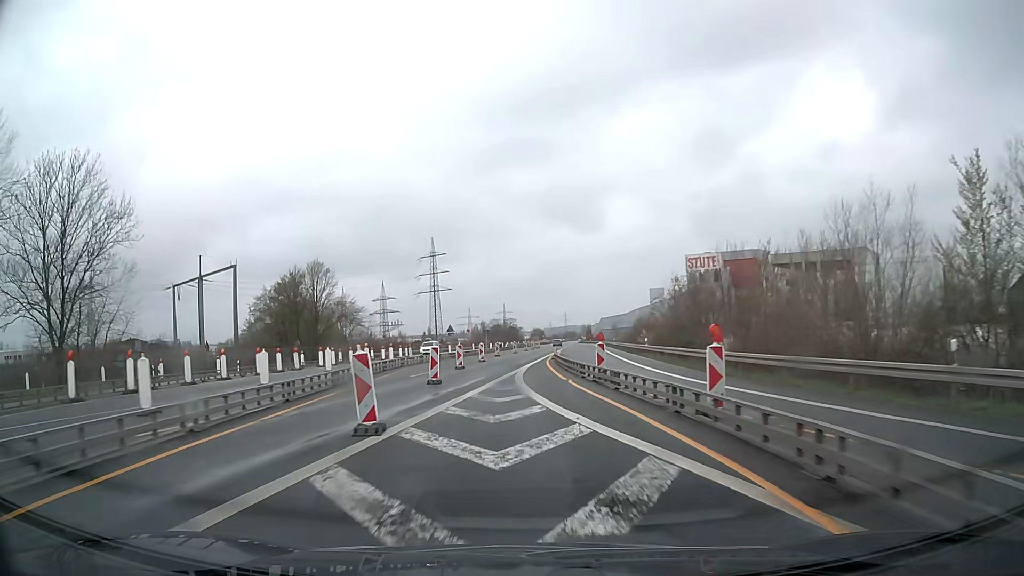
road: trunk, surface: asphalt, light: Day
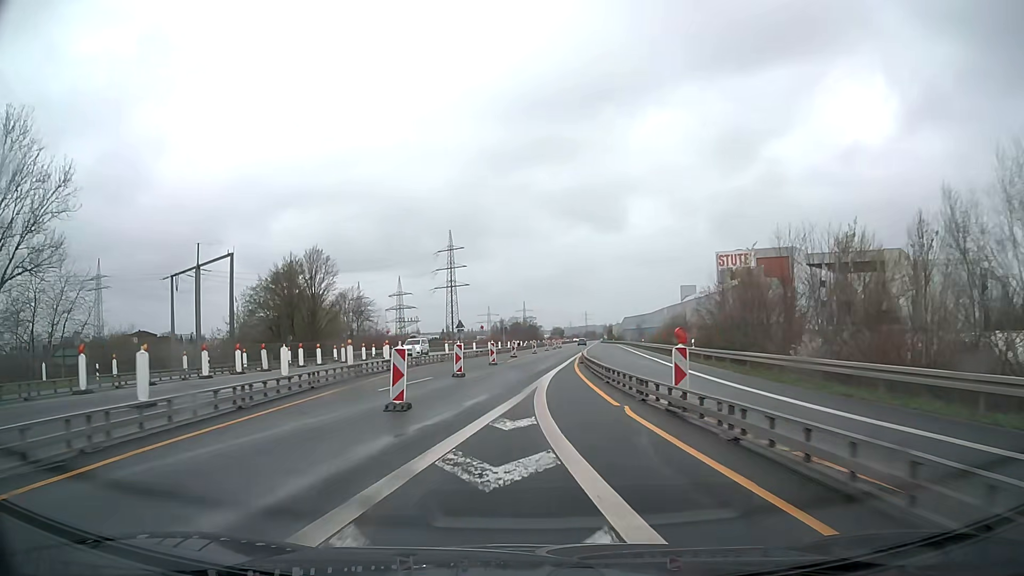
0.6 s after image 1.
(-0.2, +9.1) m; -2°
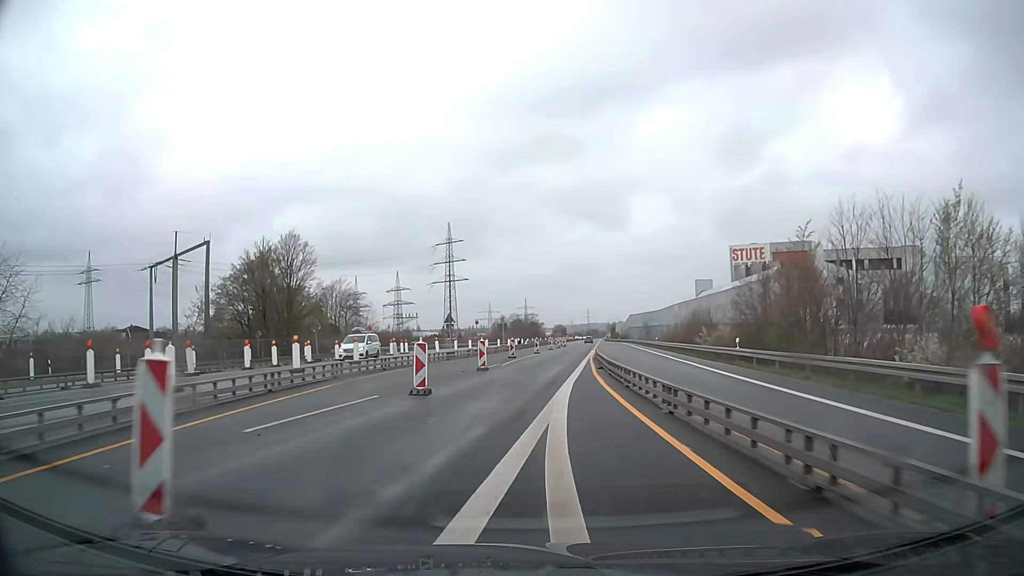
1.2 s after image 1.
(0.0, +9.1) m; 0°
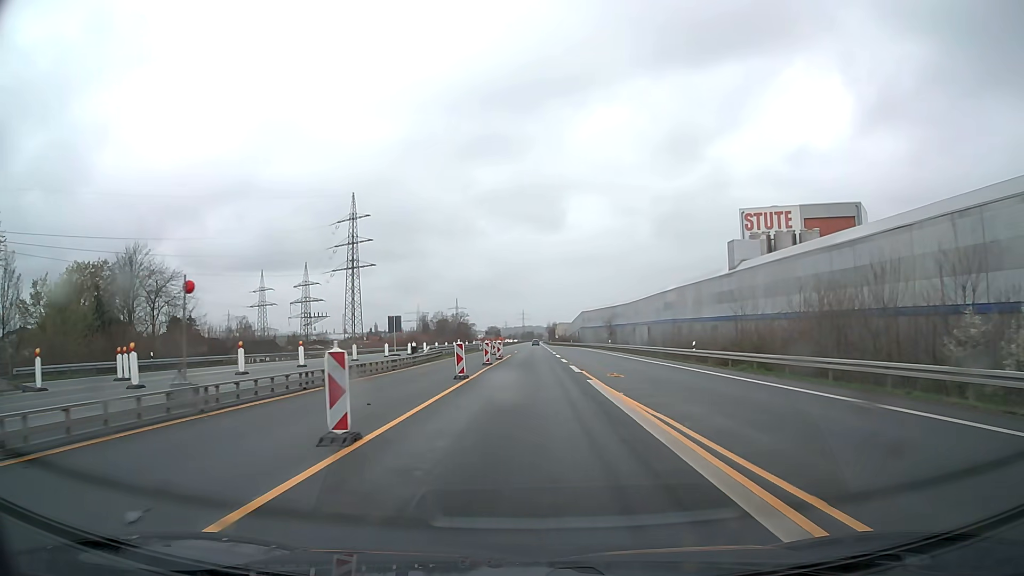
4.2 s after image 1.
(+1.8, +45.7) m; +5°
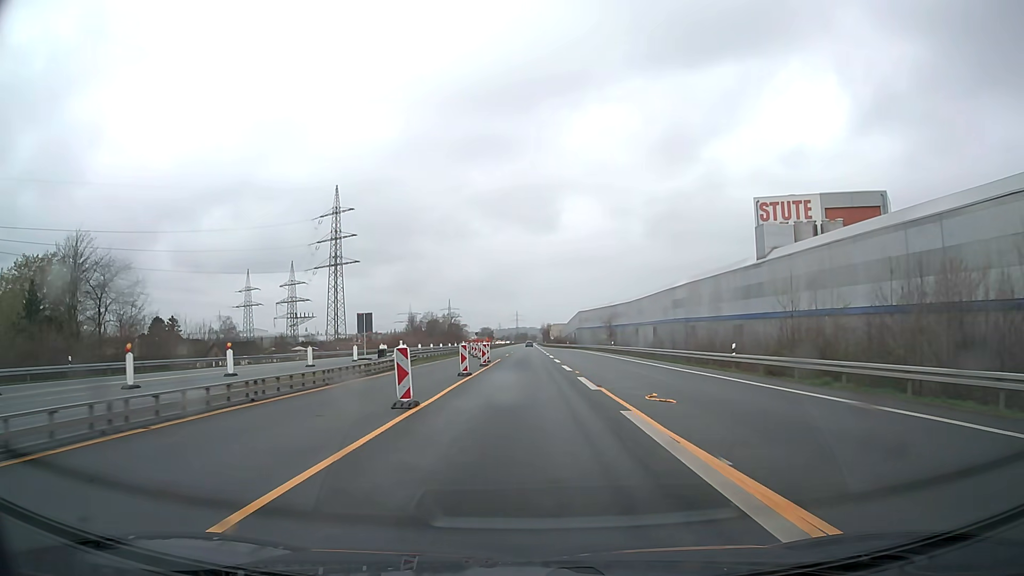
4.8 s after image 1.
(+0.1, +9.5) m; +1°
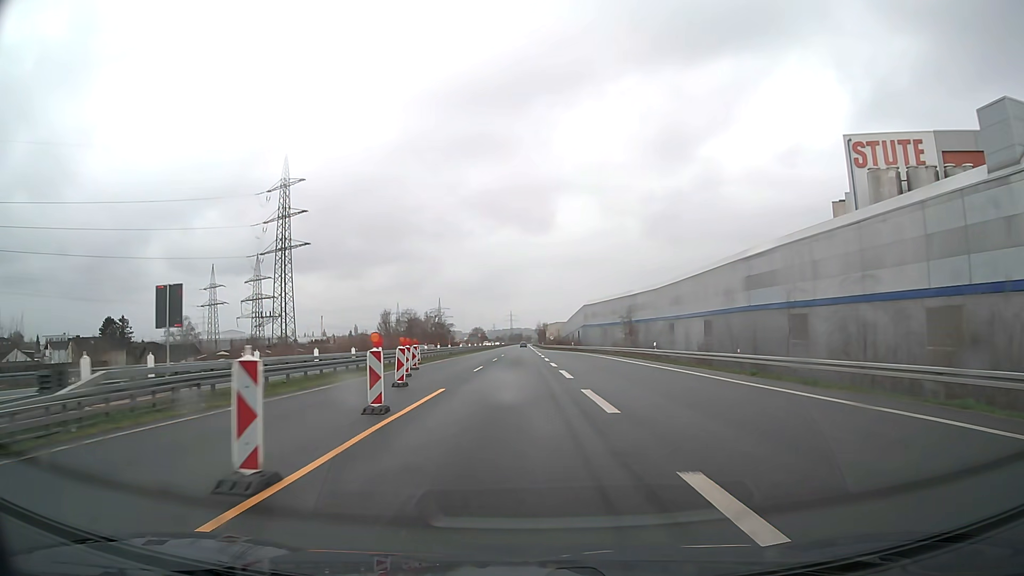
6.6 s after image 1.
(+0.1, +30.3) m; 0°
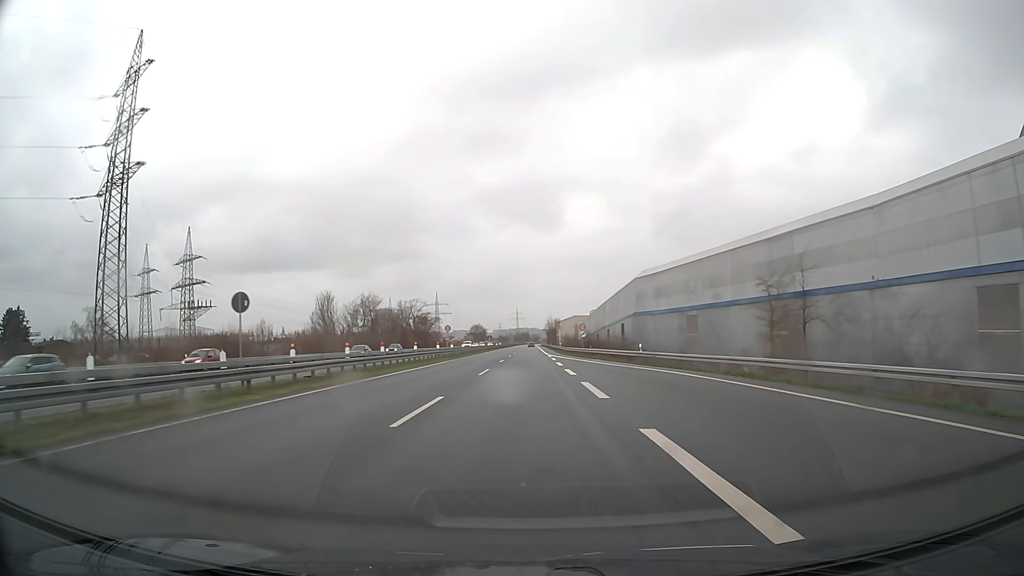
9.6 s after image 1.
(-0.3, +57.0) m; -1°
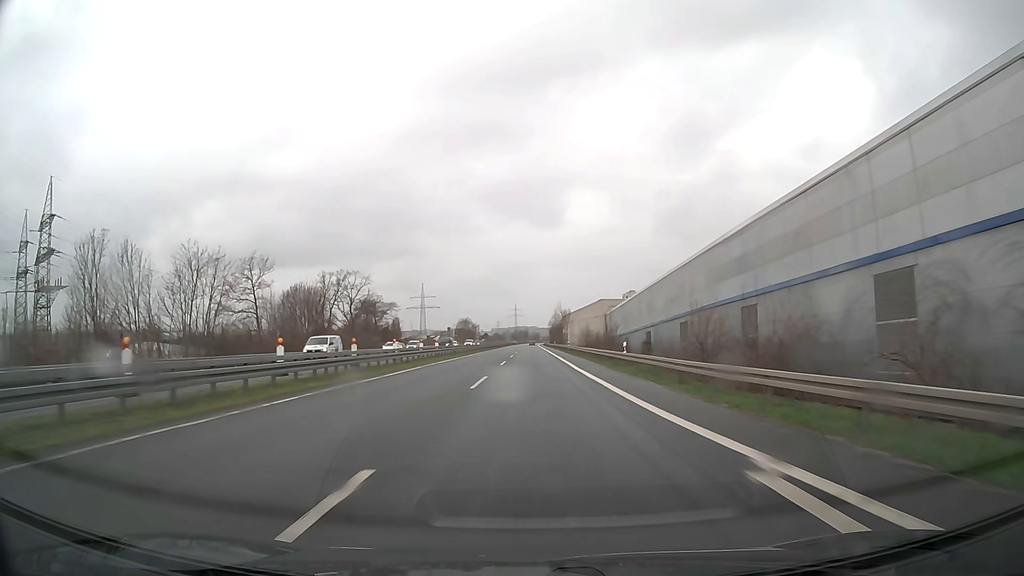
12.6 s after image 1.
(-0.3, +64.1) m; 0°
(0, +10) (0, +20) (0, +30) (0, +40) (0, +50) (0, +60) (+1, +70) (+1, +80) (+1, +90) (+1, +100) m
